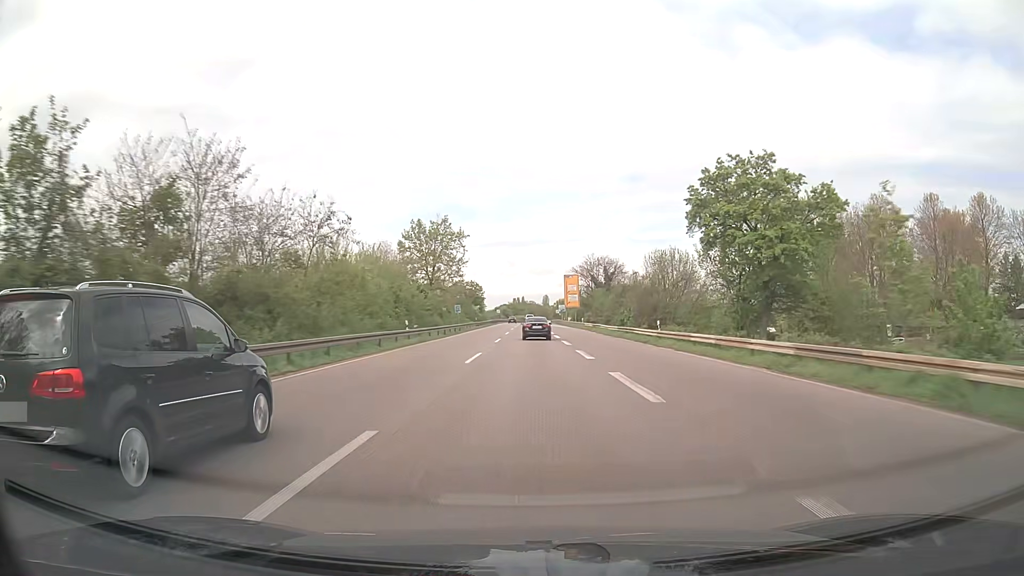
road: trunk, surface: asphalt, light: Day
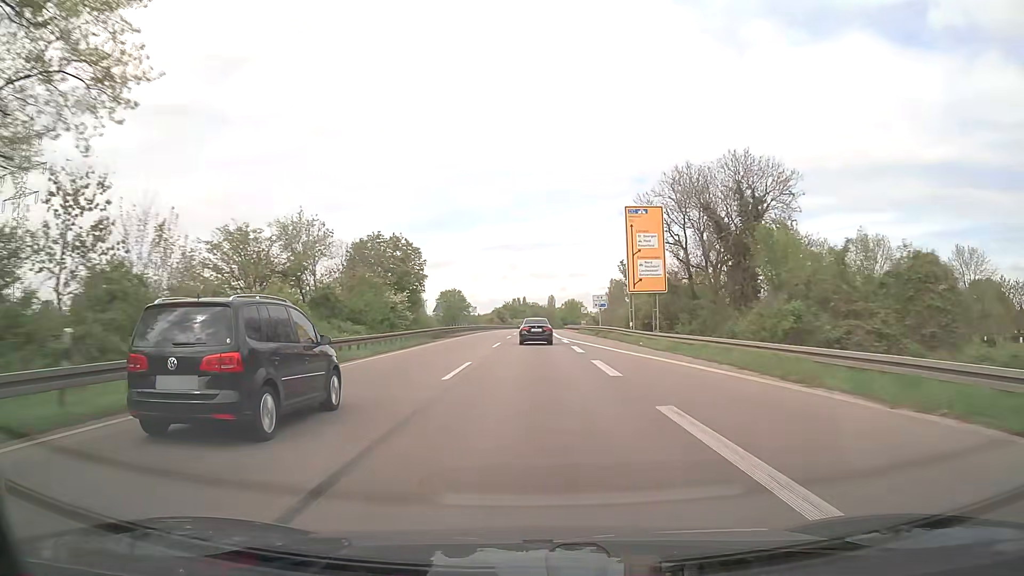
(-0.2, +78.5) m; 0°
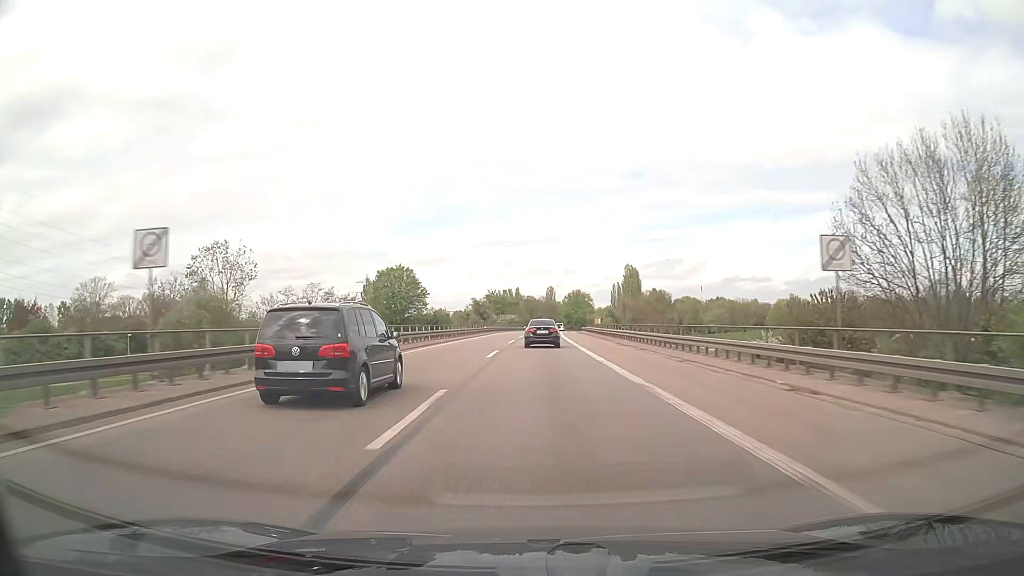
(+0.2, +77.2) m; +1°
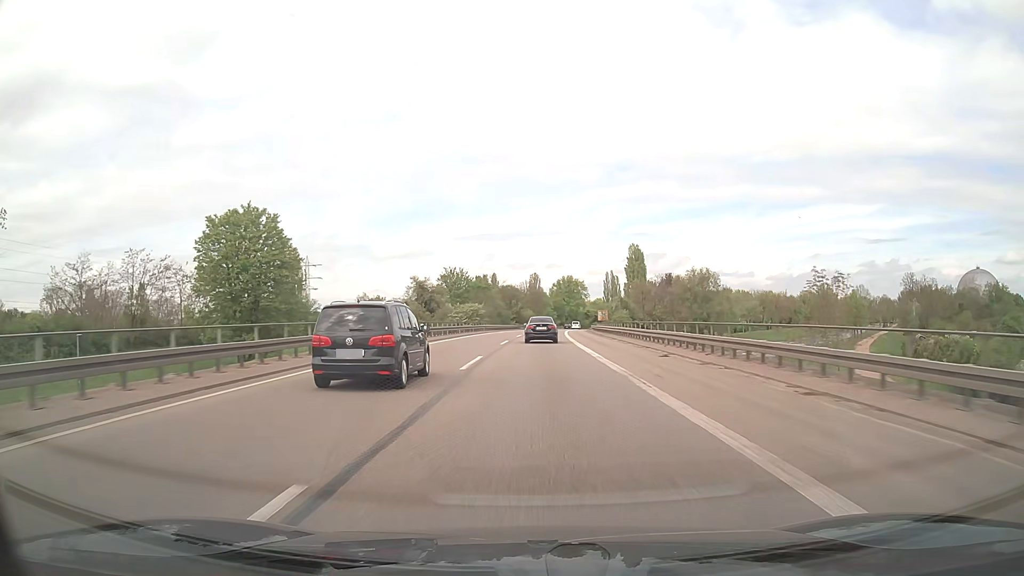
(+0.6, +61.5) m; +1°
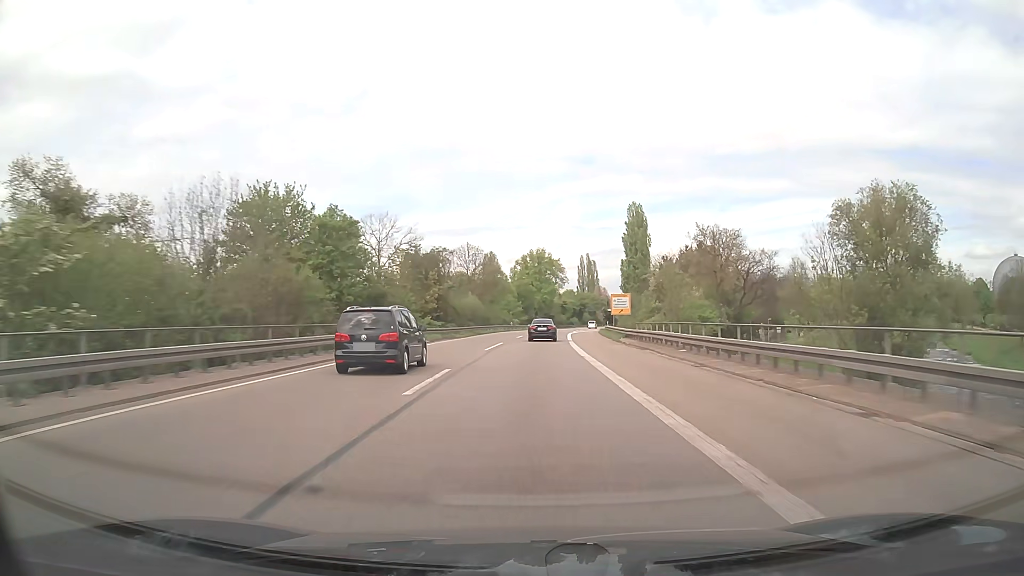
(+2.3, +77.2) m; +3°
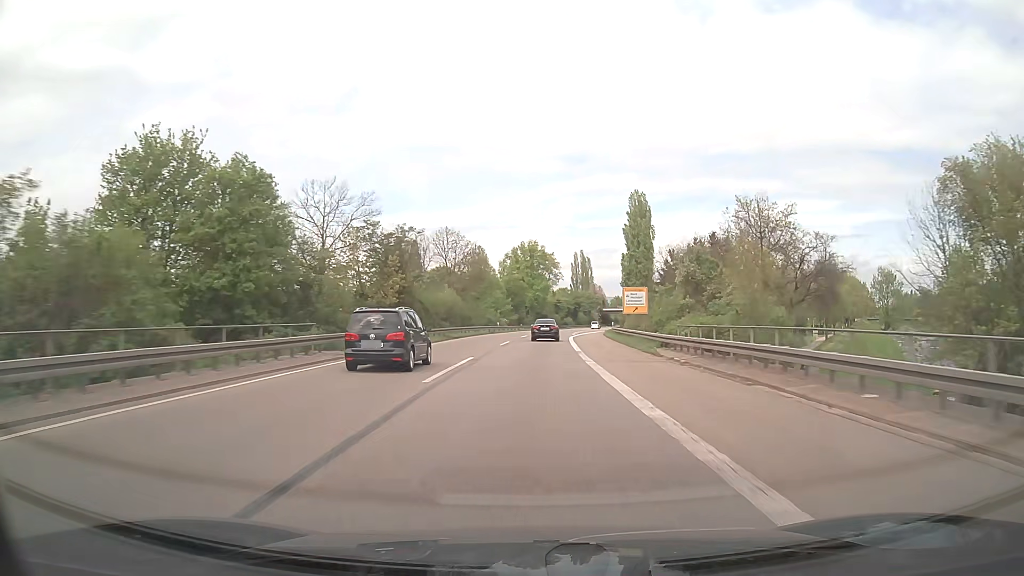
(+0.1, +15.4) m; +1°
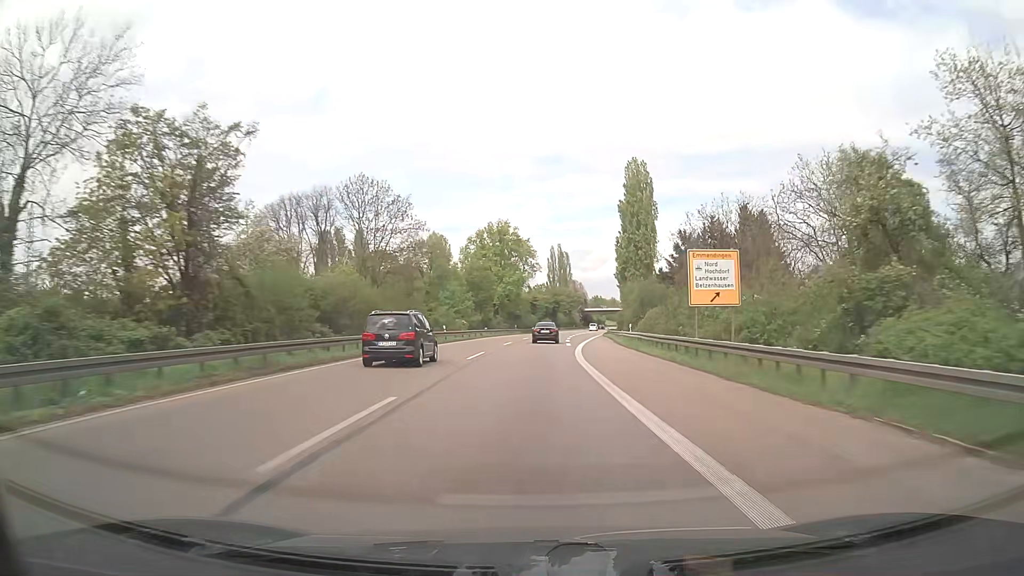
(+0.5, +30.8) m; +2°
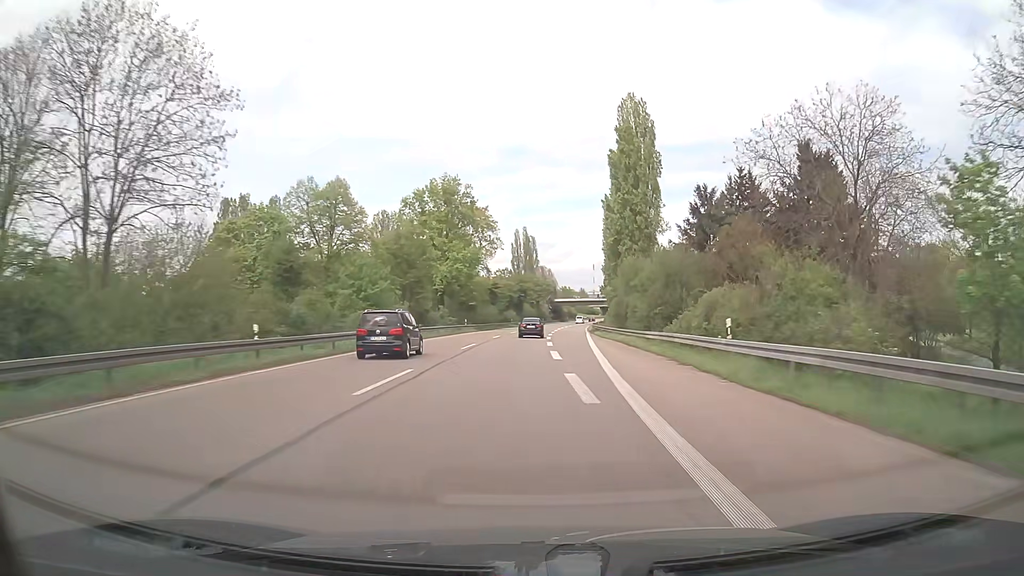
(+0.8, +30.7) m; +3°
(0, +10) (0, +20) (+1, +30) (+1, +40) (+2, +50) (+2, +60) (+3, +70) (+4, +80) (+5, +90) (+6, +100) m
